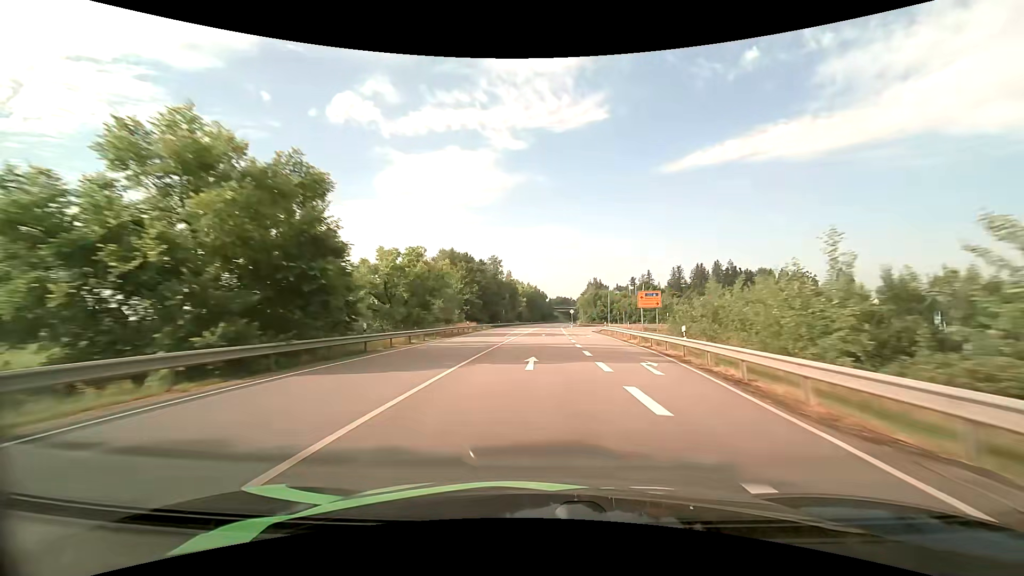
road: primary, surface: asphalt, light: Day
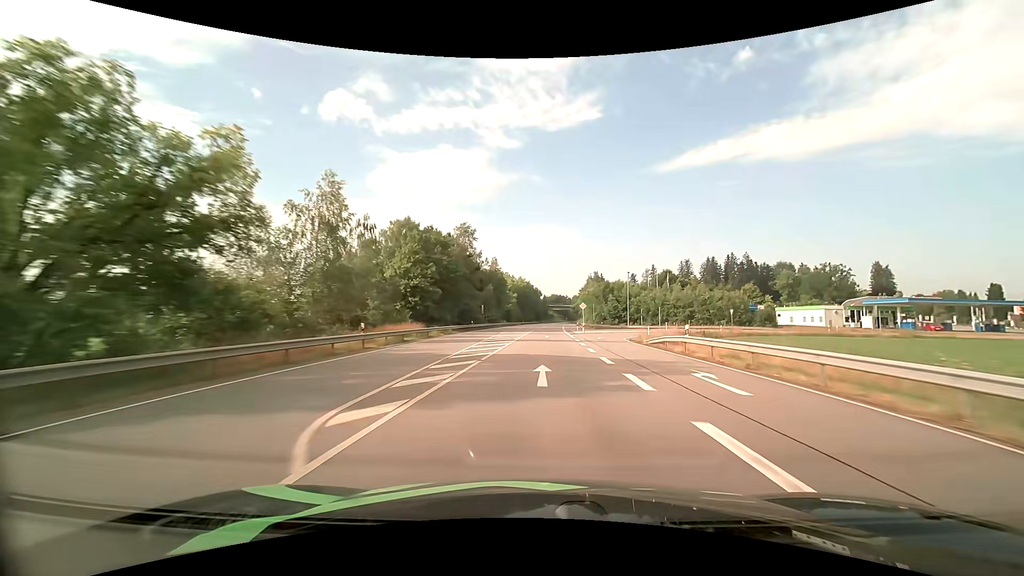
(+0.2, +33.5) m; +1°
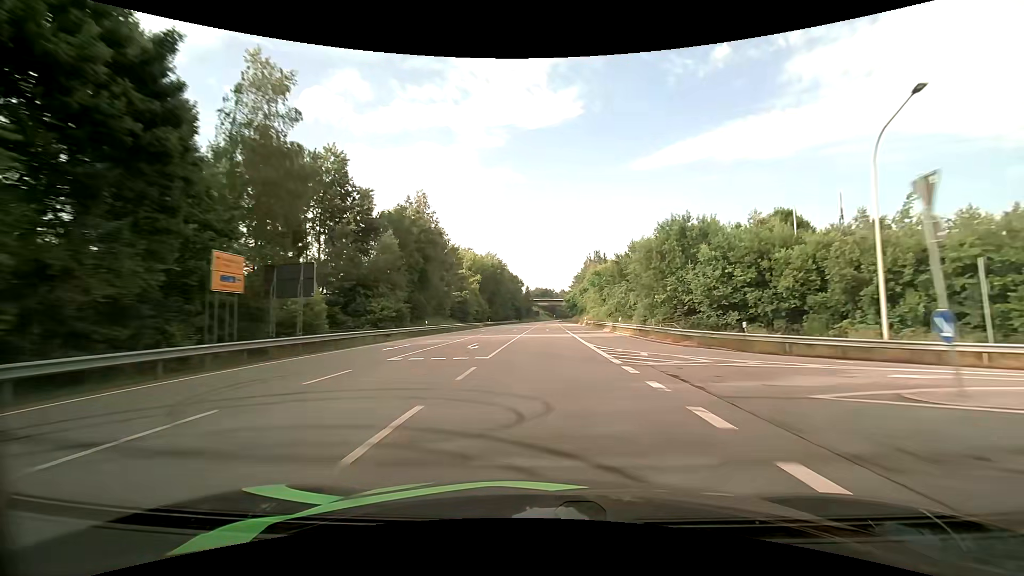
(+1.2, +67.3) m; +2°
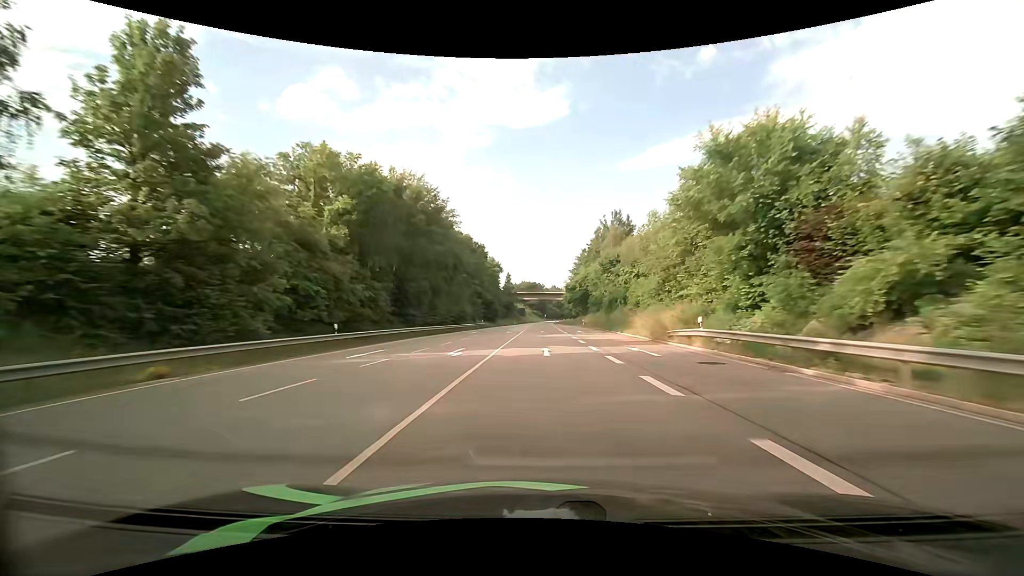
(+0.7, +67.6) m; +1°
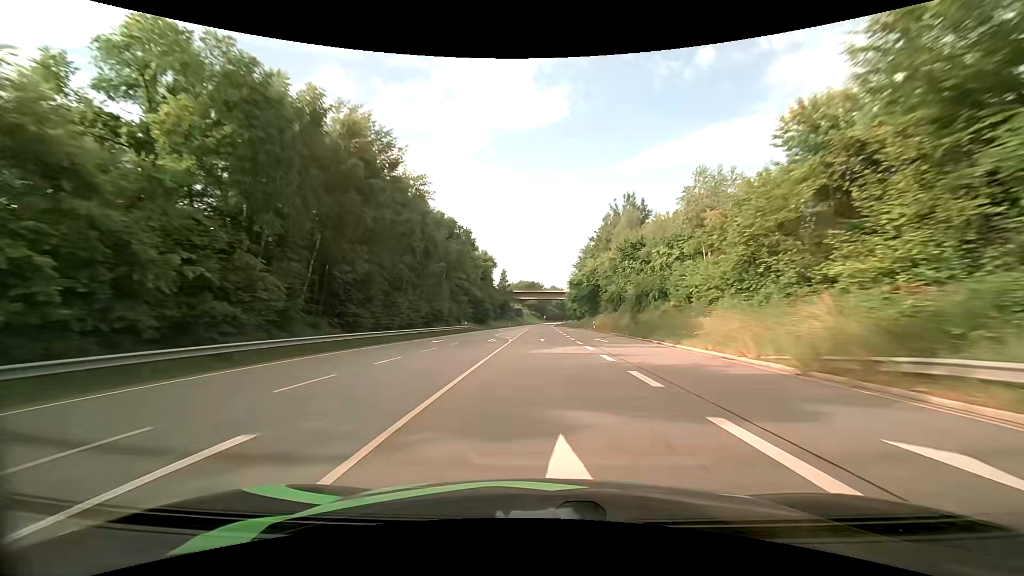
(0.0, +16.9) m; 0°
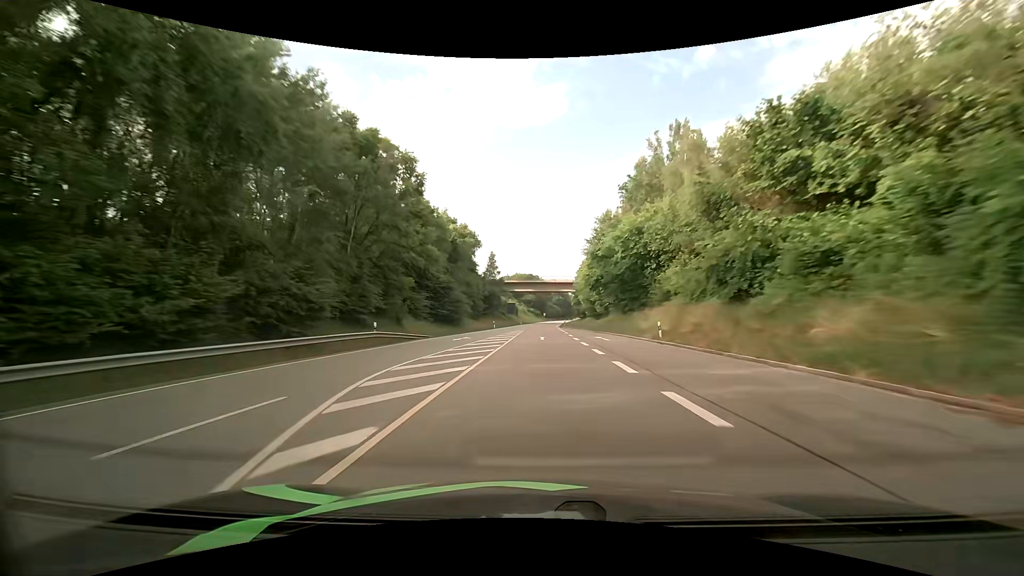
(+0.1, +33.8) m; 0°
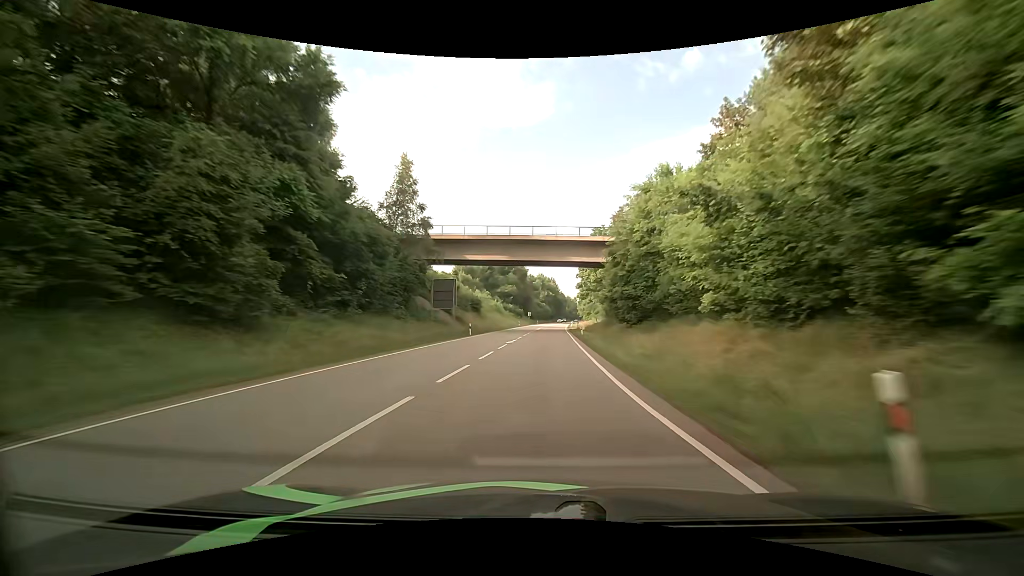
(+0.6, +66.7) m; +2°
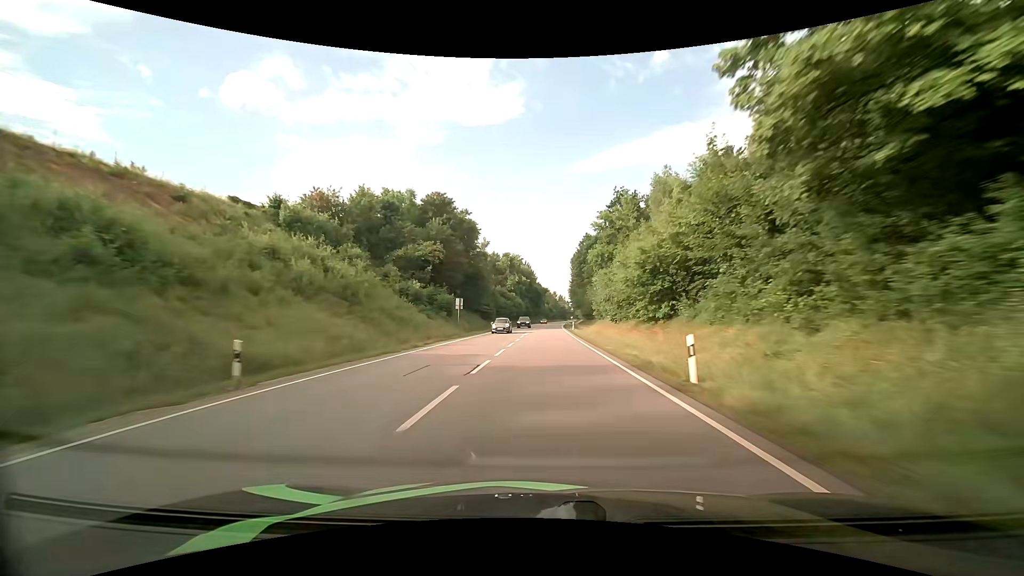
(+2.4, +82.9) m; +3°
(0, +10) (0, +20) (0, +30) (0, +40) (+1, +50) (+1, +60) (+1, +70) (+2, +80) (+2, +90) (+2, +100) m
